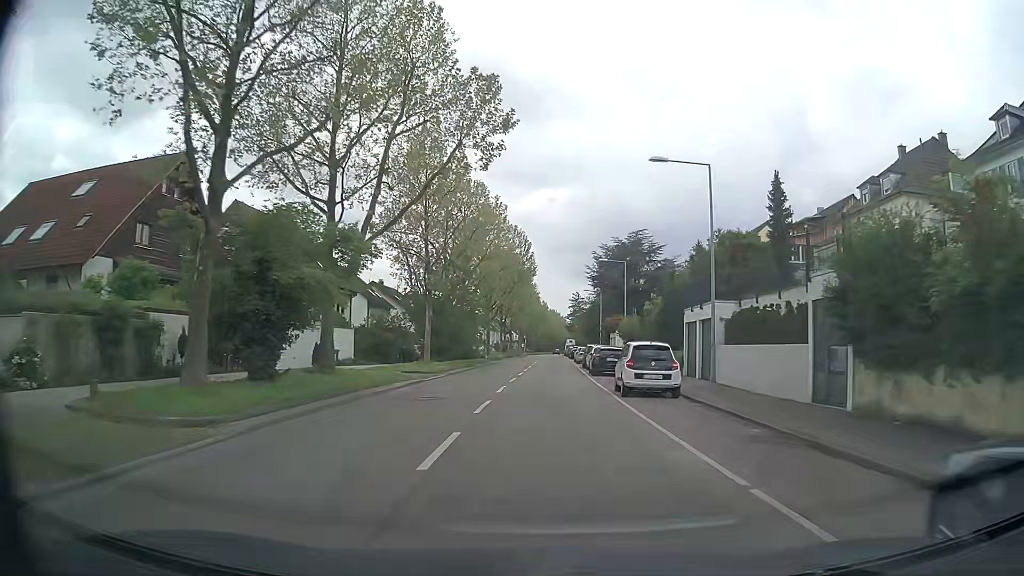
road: tertiary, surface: asphalt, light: Day
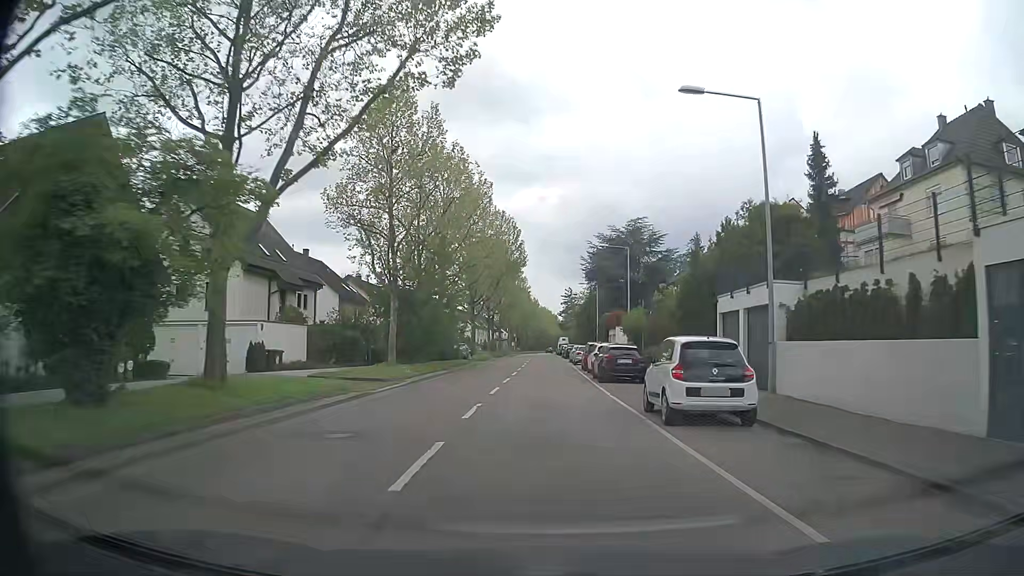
(+0.1, +7.3) m; +1°
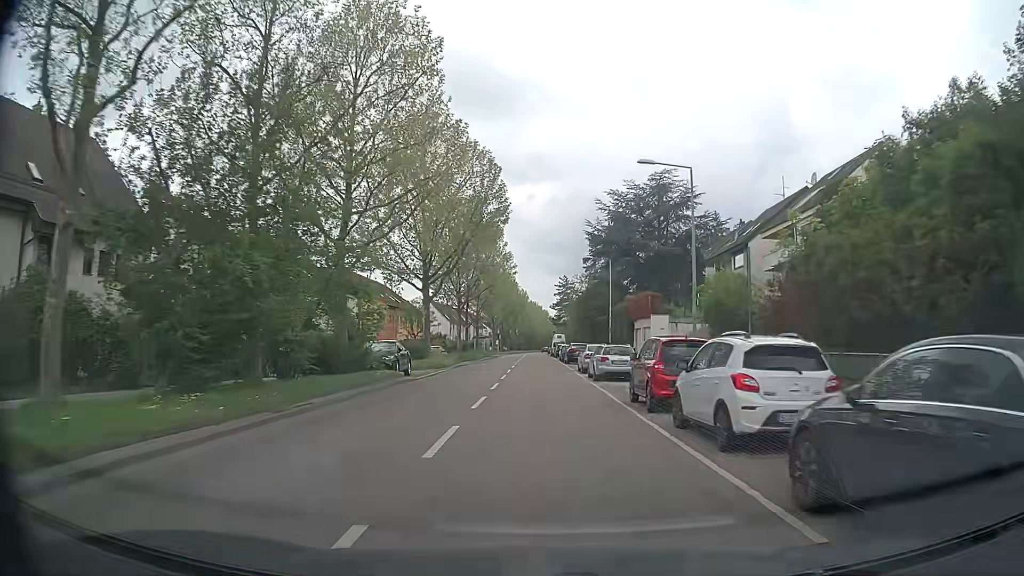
(0.0, +22.8) m; +1°
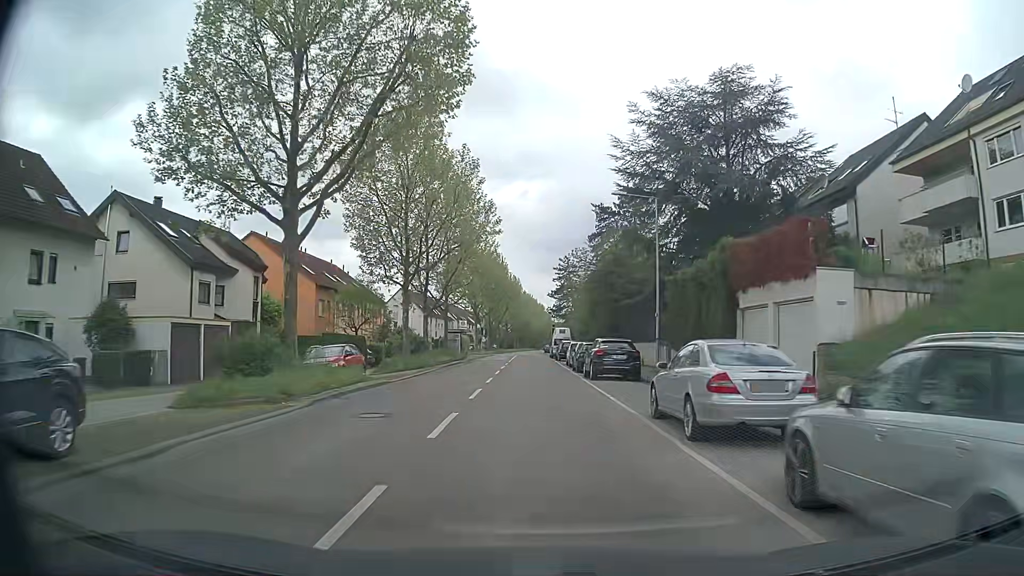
(0.0, +23.2) m; 0°
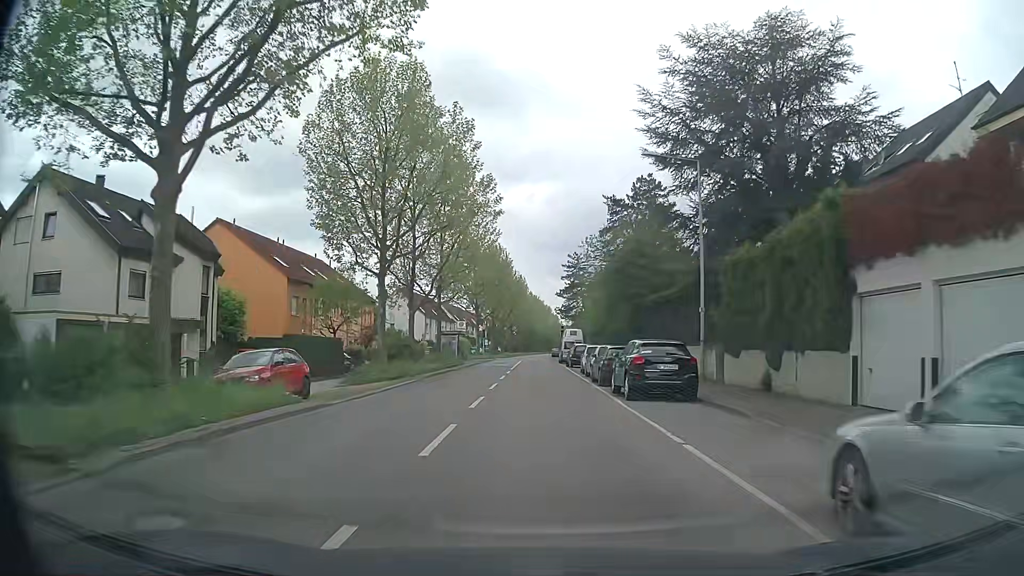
(0.0, +7.5) m; 0°
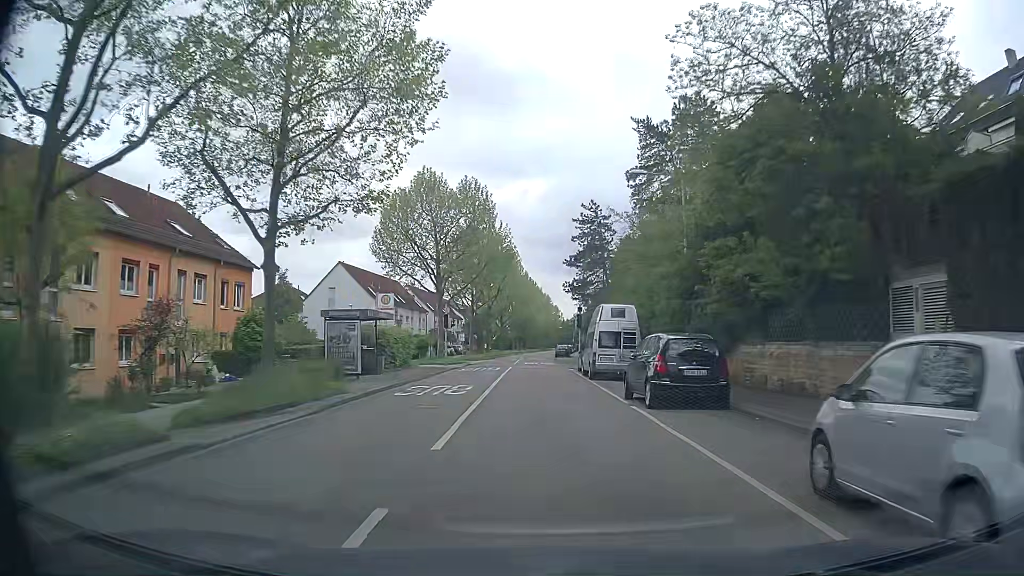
(-0.1, +30.2) m; 0°
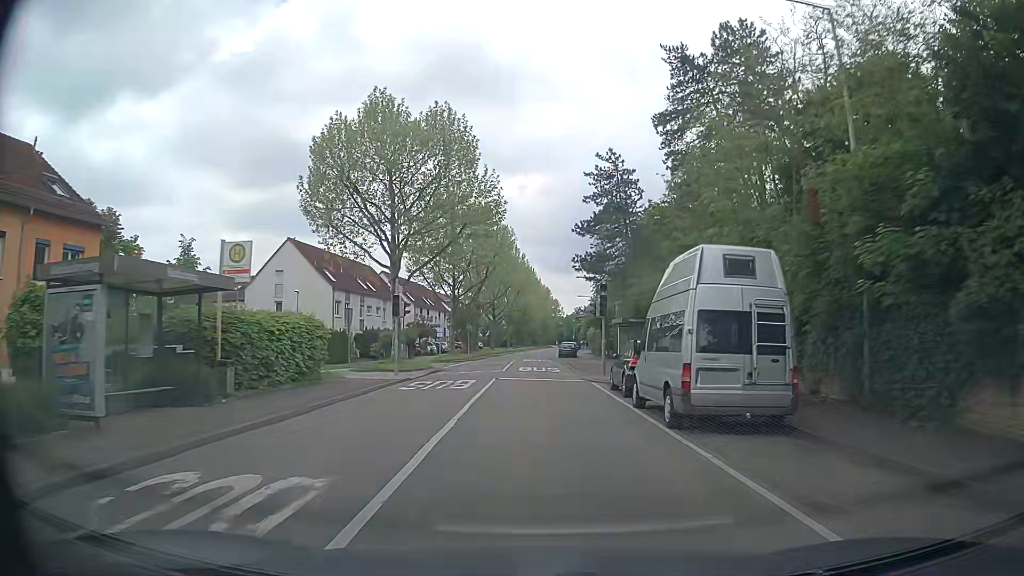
(0.0, +15.4) m; 0°
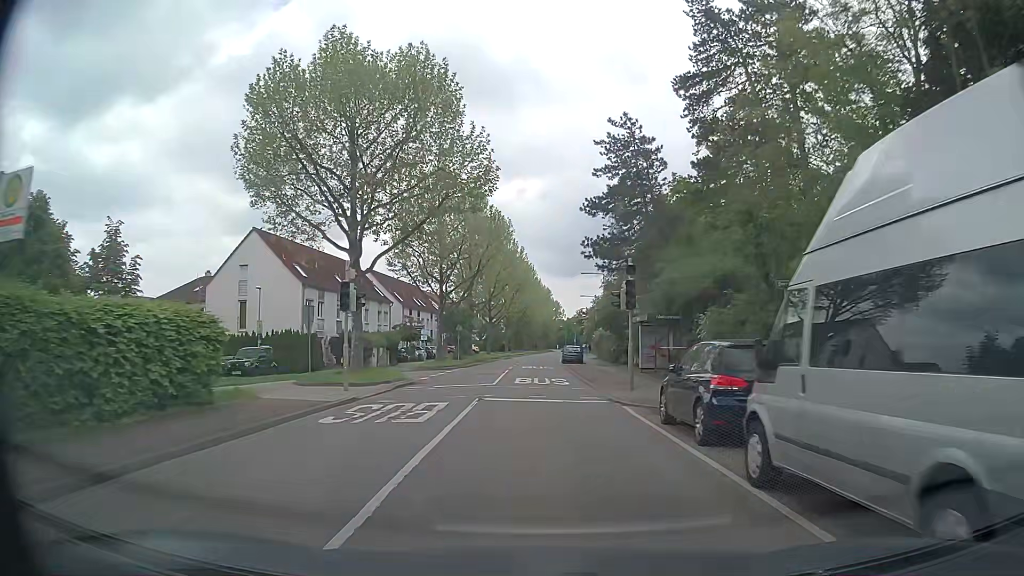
(-0.1, +7.7) m; 0°
(0, +10) (0, +20) (0, +30) (0, +40) (0, +50) (0, +60) (+1, +70) (+1, +80) (+2, +90) (+3, +100) m
